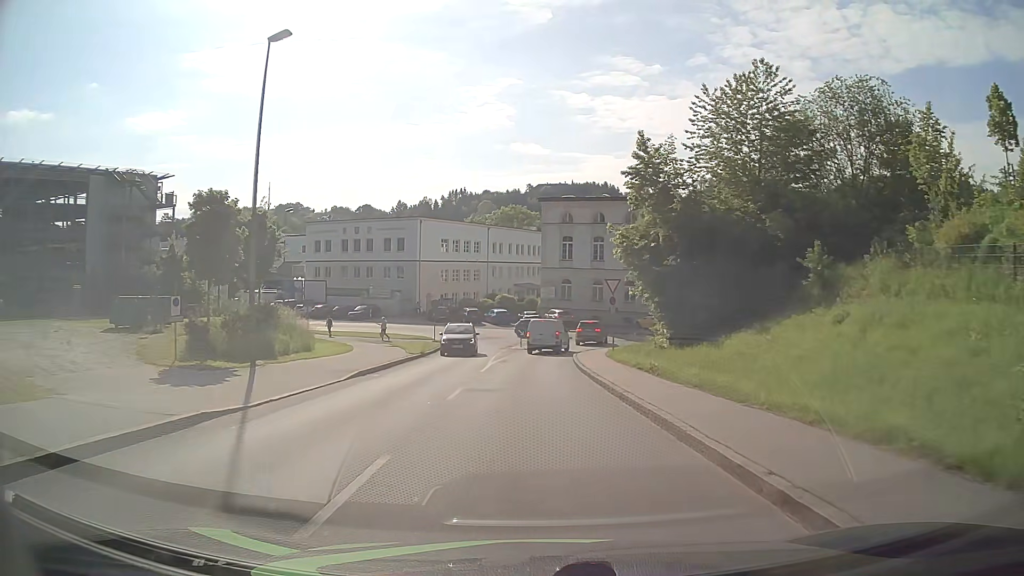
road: tertiary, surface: asphalt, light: Day
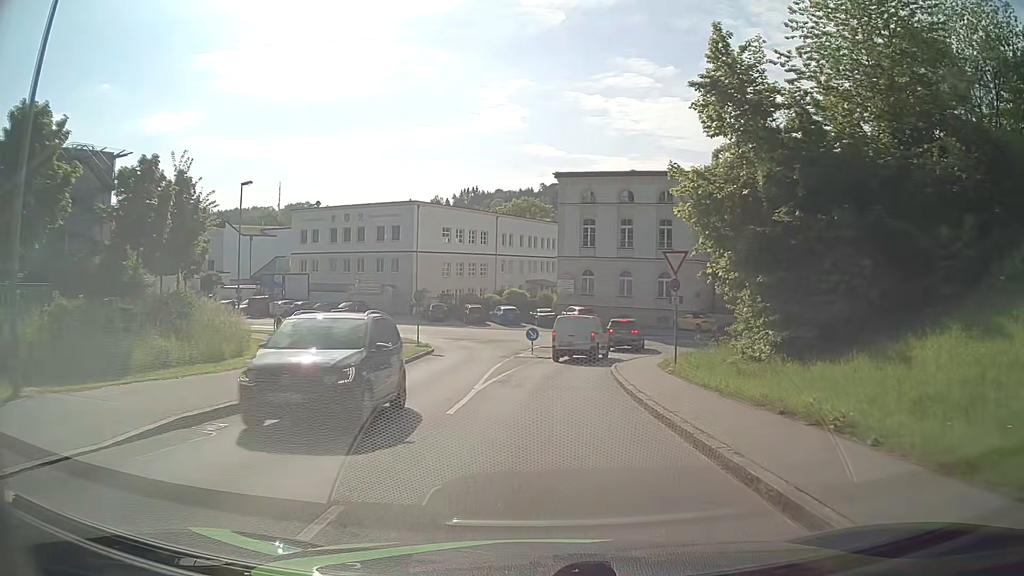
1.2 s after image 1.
(-0.2, +10.9) m; -1°
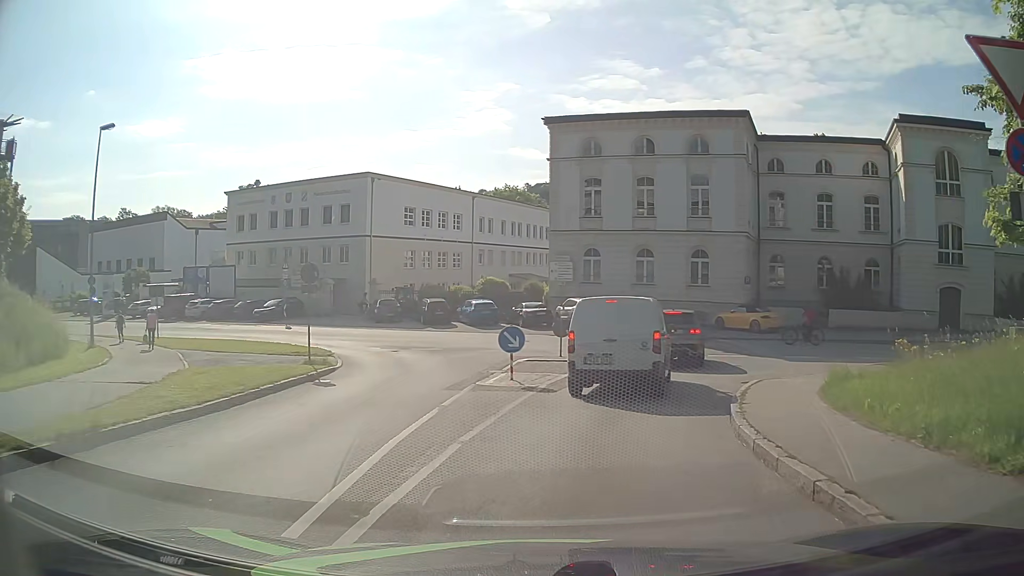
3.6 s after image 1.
(0.0, +14.8) m; +1°
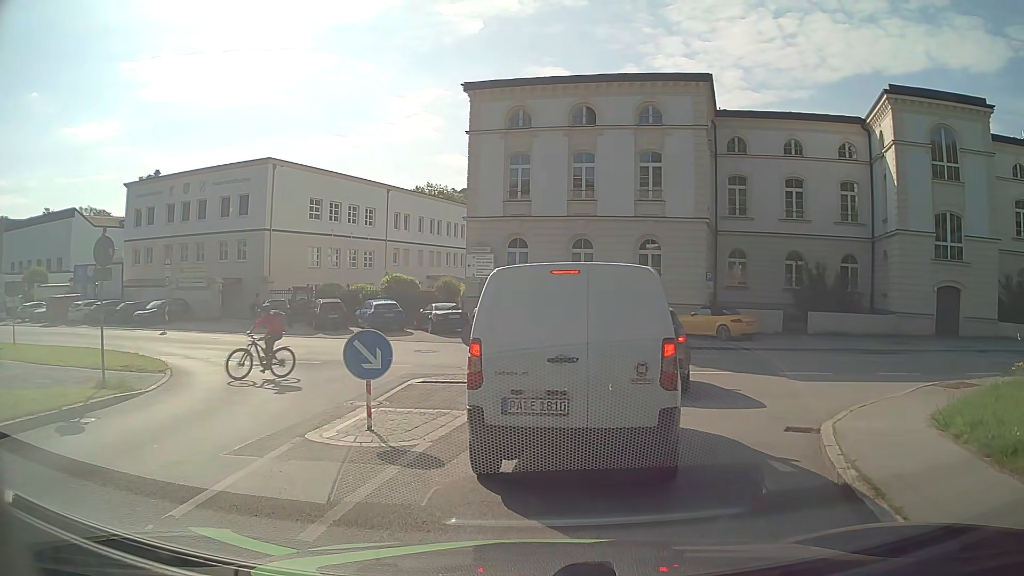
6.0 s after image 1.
(+0.3, +6.5) m; +3°
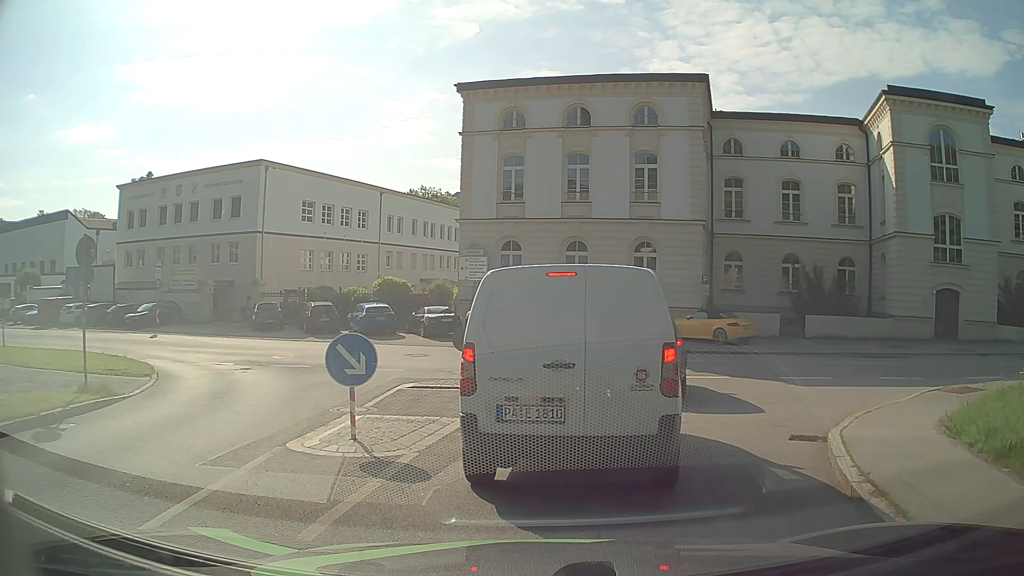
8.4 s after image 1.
(0.0, +0.4) m; 0°
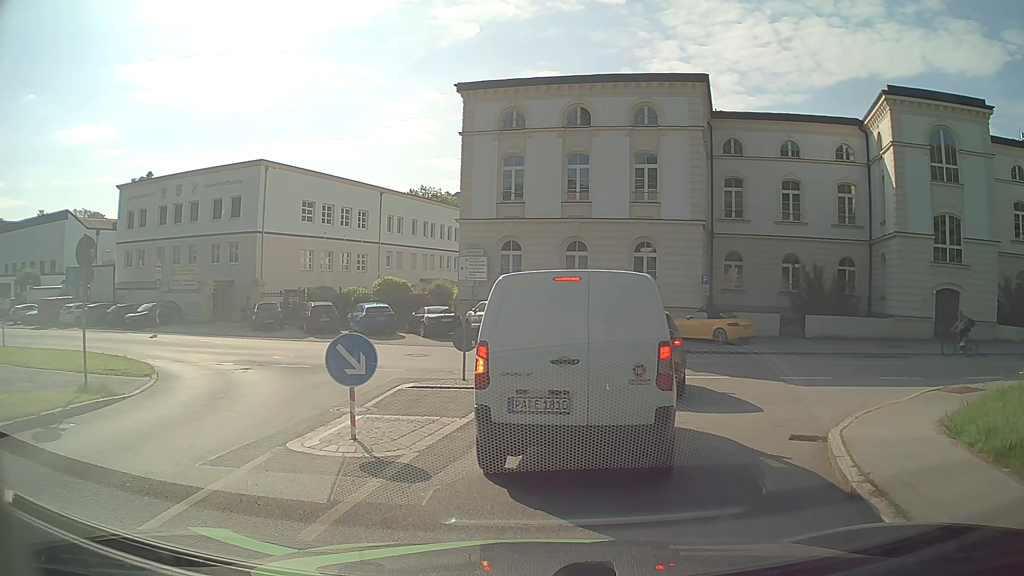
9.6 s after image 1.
(0.0, 0.0) m; 0°
(+1, +10) (+2, +20) (-5, +27) (-14, +31) (-23, +34) (-33, +37) (-42, +39) (-52, +41) (-62, +42) (-72, +43) m
